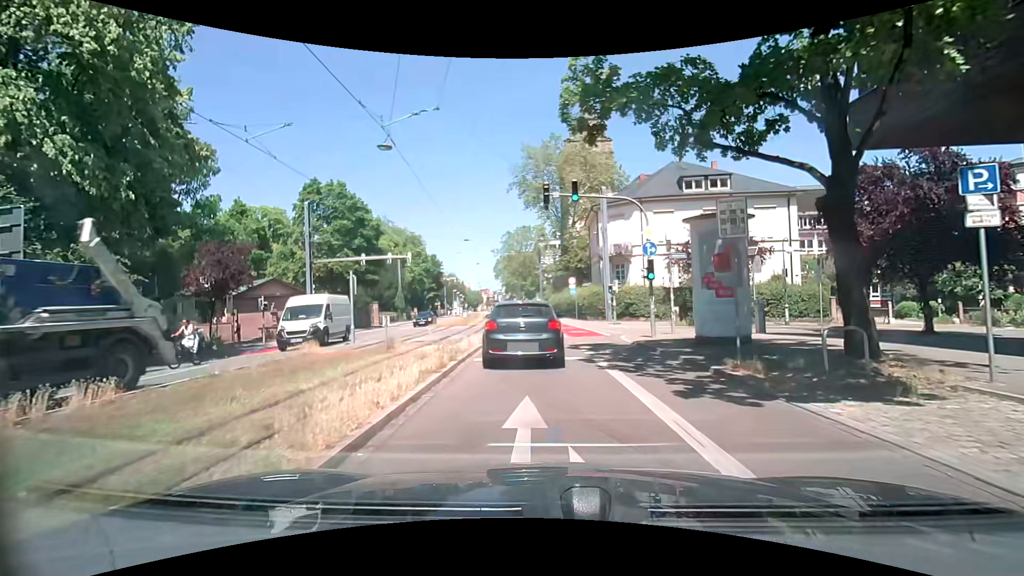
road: primary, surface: asphalt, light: Day
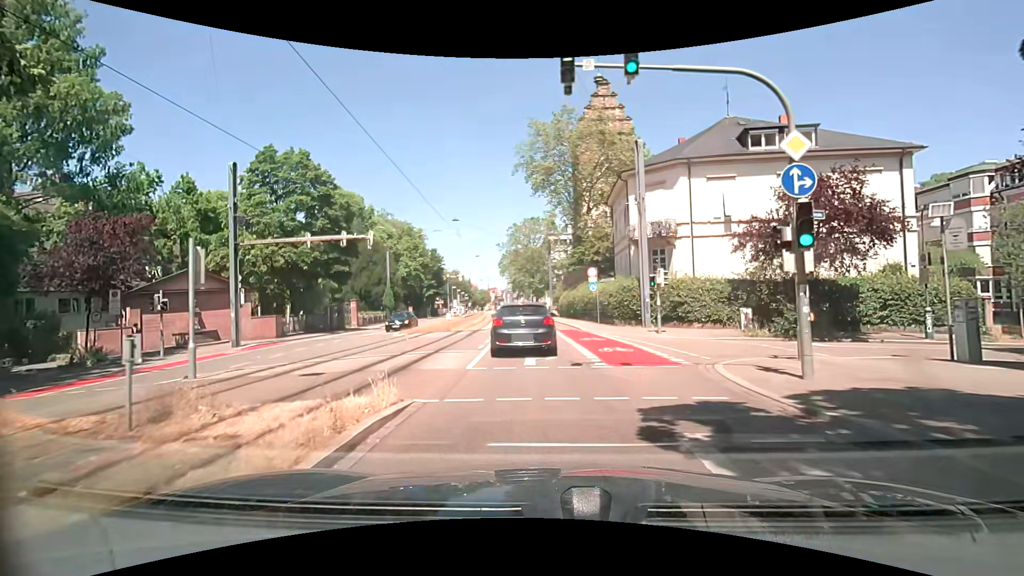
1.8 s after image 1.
(0.0, +10.9) m; +2°
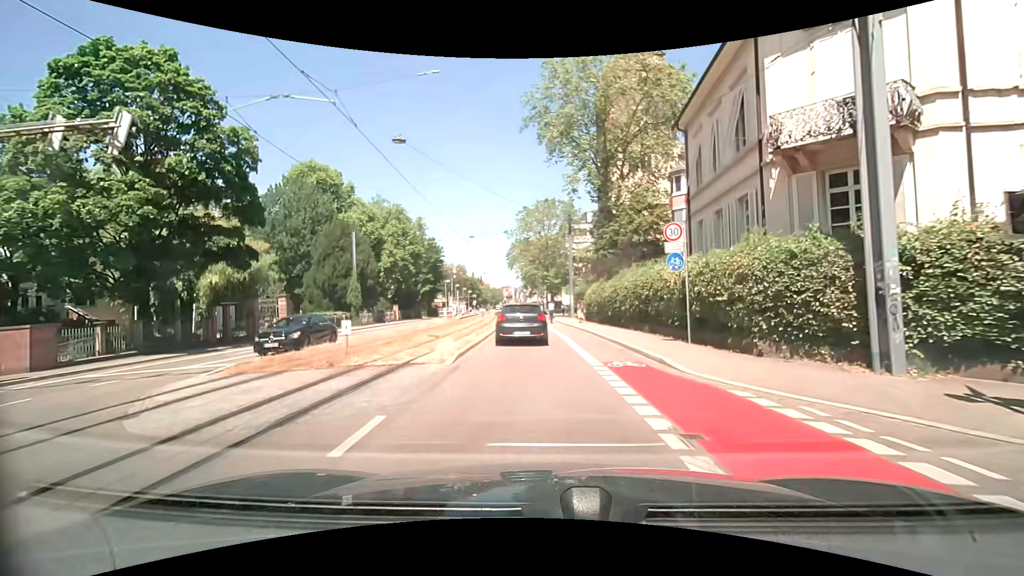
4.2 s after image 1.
(-0.8, +18.0) m; -3°
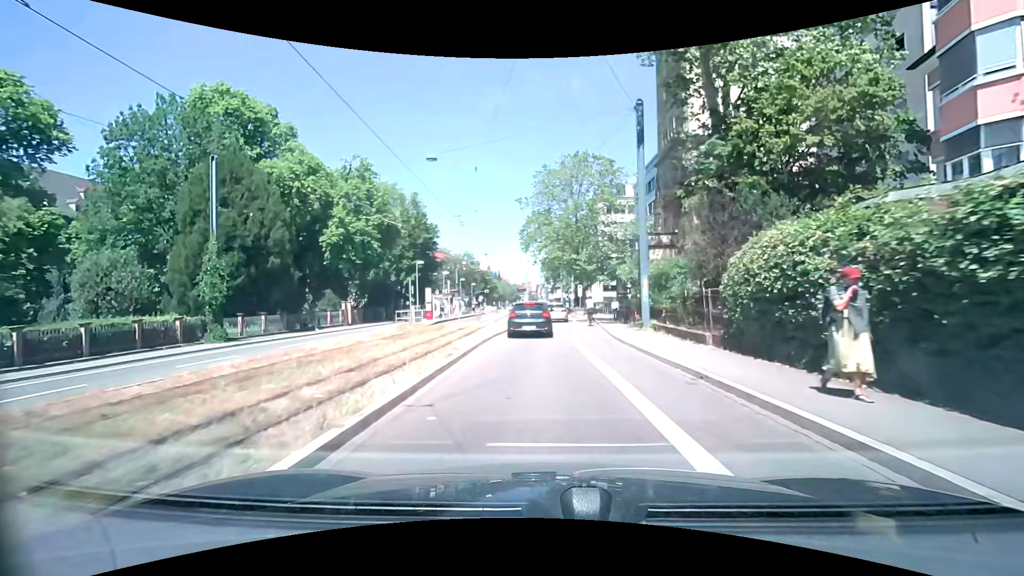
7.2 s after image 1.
(-0.8, +26.4) m; -3°
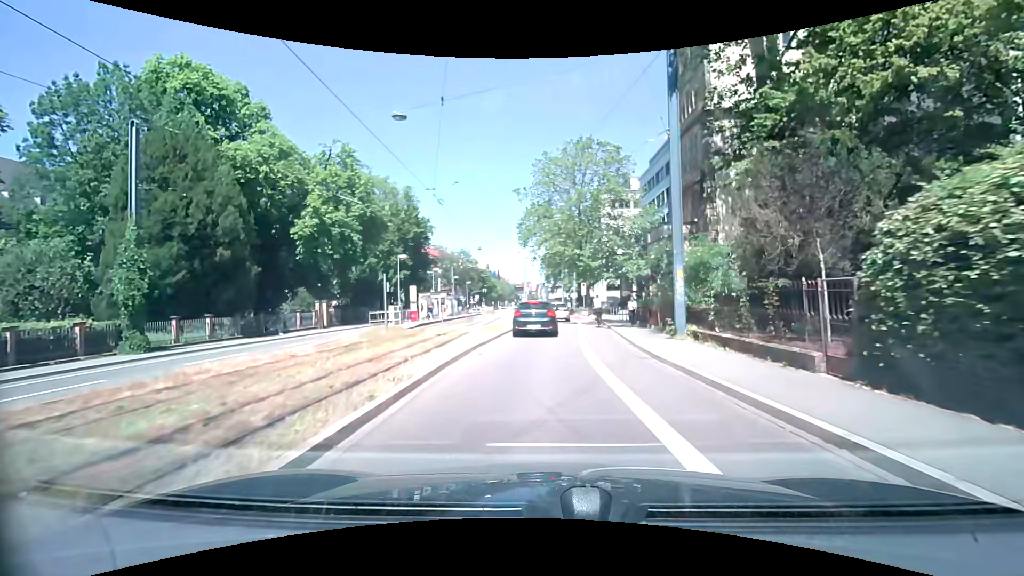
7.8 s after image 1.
(0.0, +5.5) m; 0°
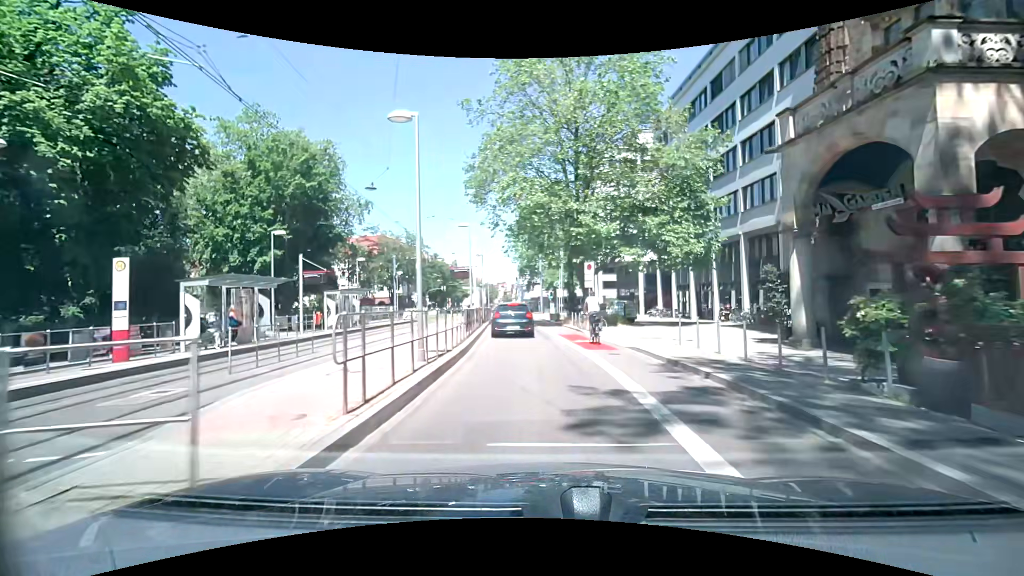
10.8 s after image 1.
(+0.6, +27.2) m; +3°
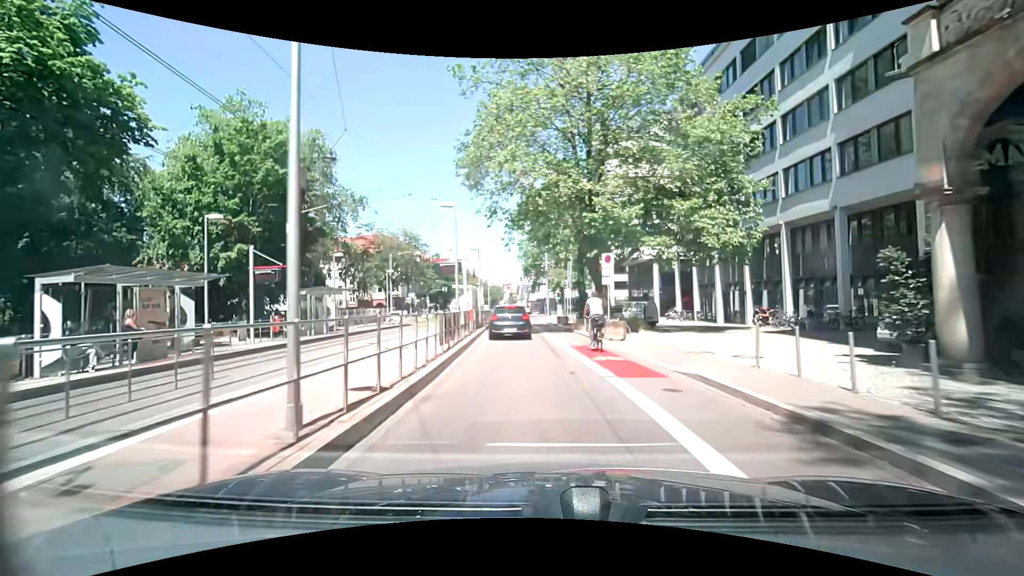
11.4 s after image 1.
(0.0, +5.3) m; -1°
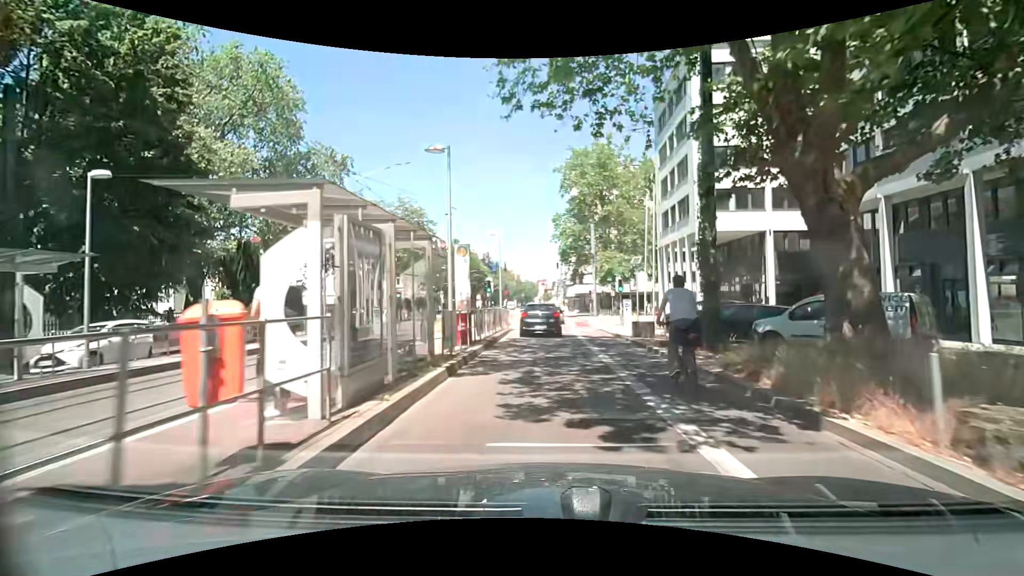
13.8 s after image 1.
(-0.9, +20.8) m; -3°
(0, +10) (0, +20) (0, +30) (0, +40) (0, +50) (0, +60) (-1, +70) (-2, +80) (-3, +90) (-3, +100) m
